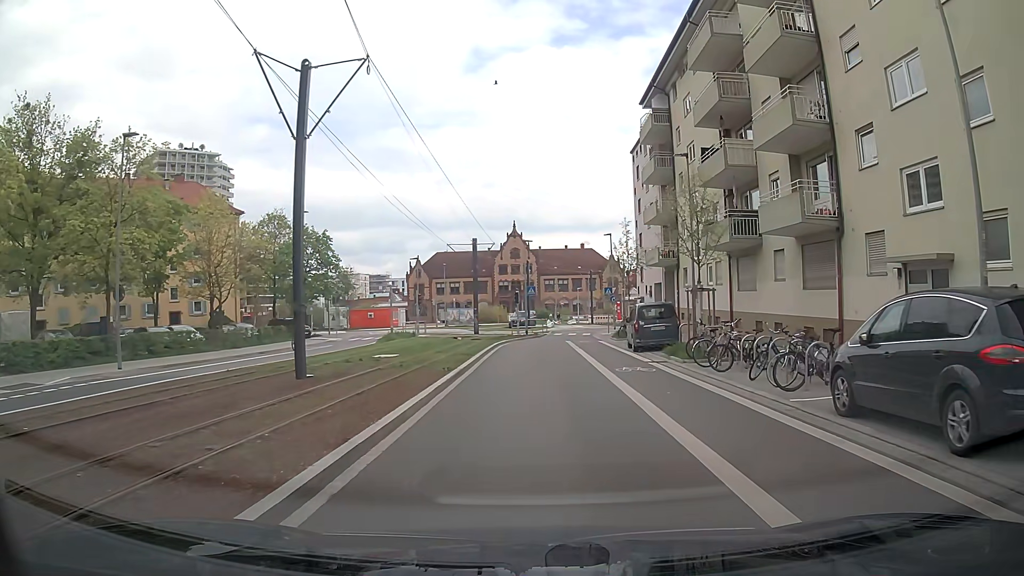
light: Day
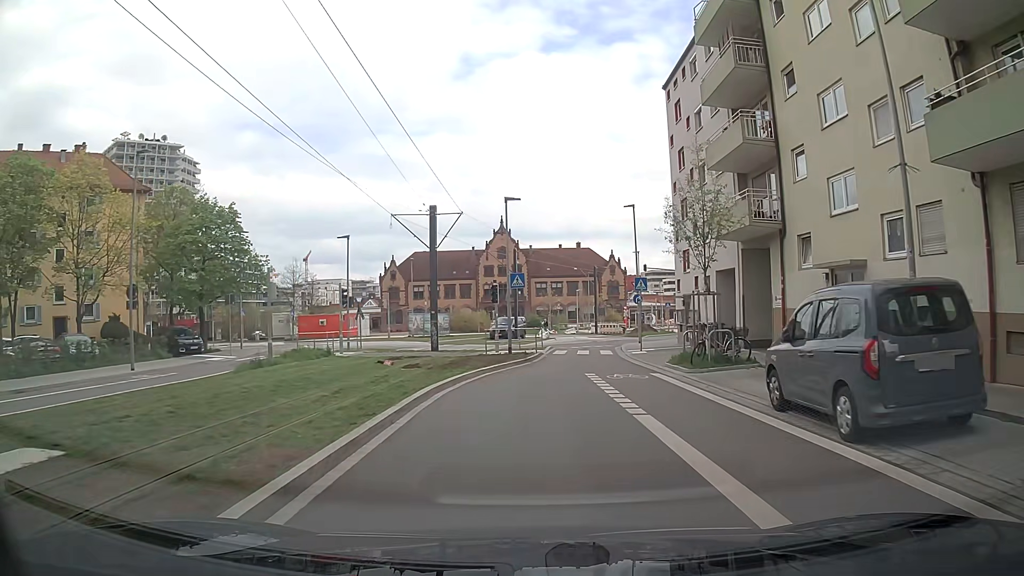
(+0.4, +18.3) m; +2°
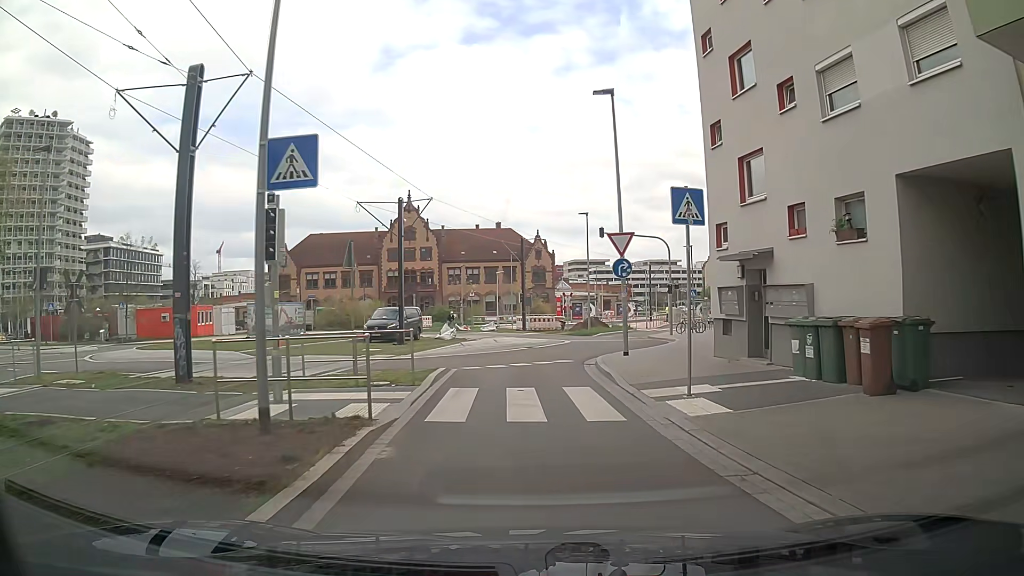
(+0.9, +19.6) m; +6°
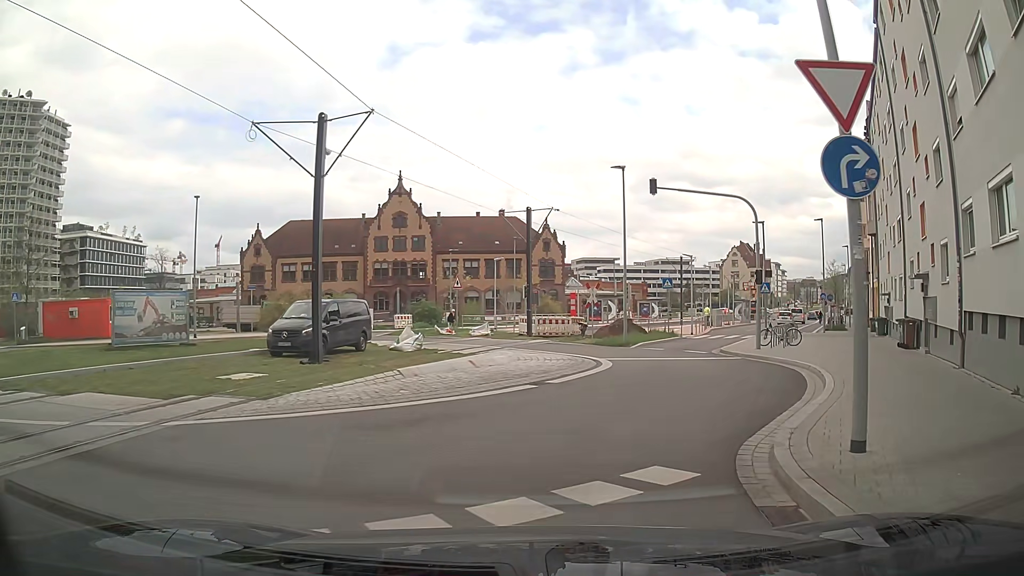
(-0.1, +14.1) m; 0°
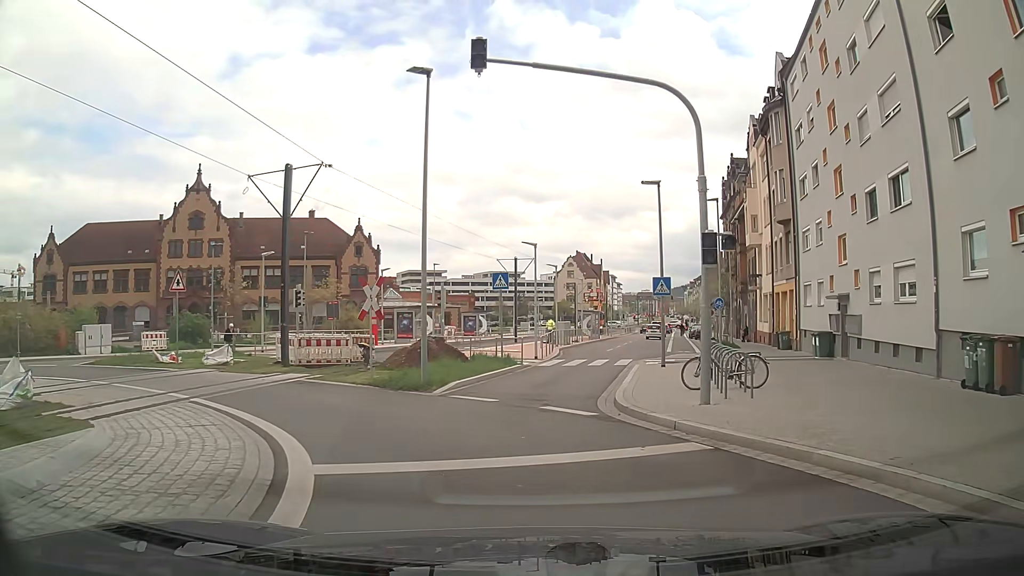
(+2.3, +13.6) m; +15°
(0, +10) (+1, +20) (+3, +30) (+6, +39) (+8, +49) (+11, +59) (+13, +68) (+15, +78) (+18, +88) (+20, +98) m
